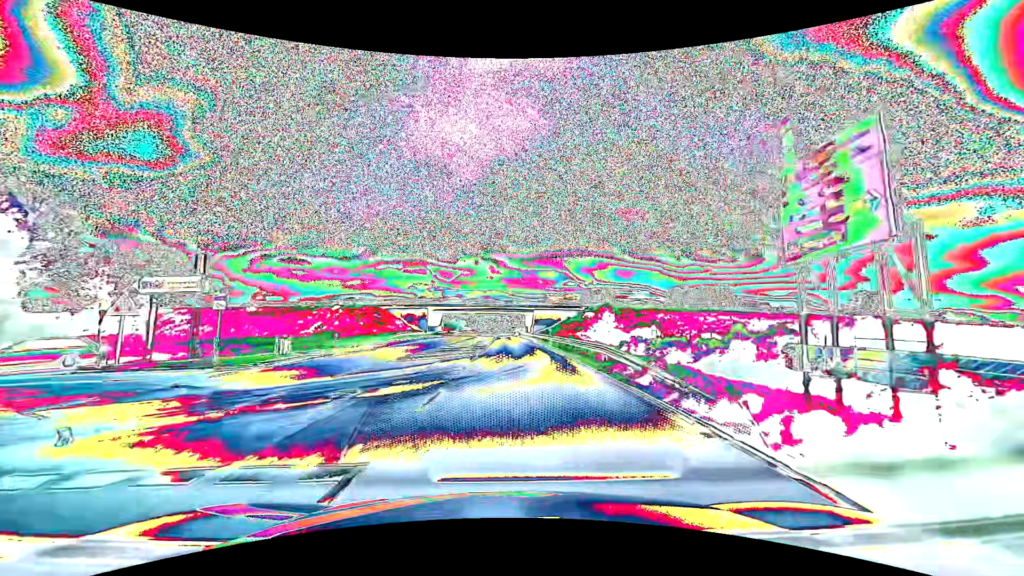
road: primary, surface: asphalt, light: Day
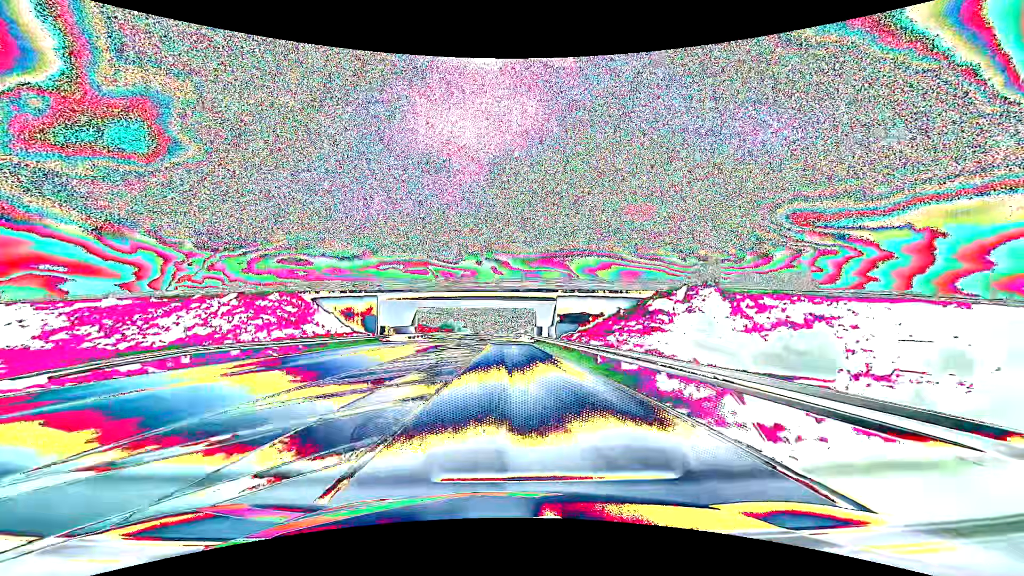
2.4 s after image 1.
(0.0, +43.0) m; 0°
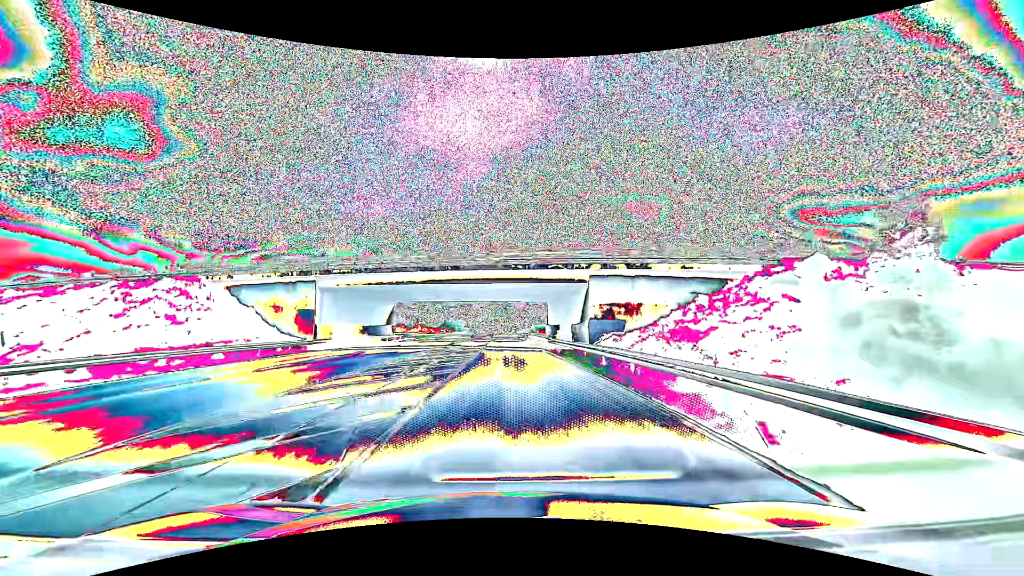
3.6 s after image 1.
(0.0, +21.5) m; 0°
(0, +10) (0, +20) (0, +30) (0, +40) (0, +50) (-1, +60) (-1, +70) (-1, +80) (-2, +90) (-2, +100) m
